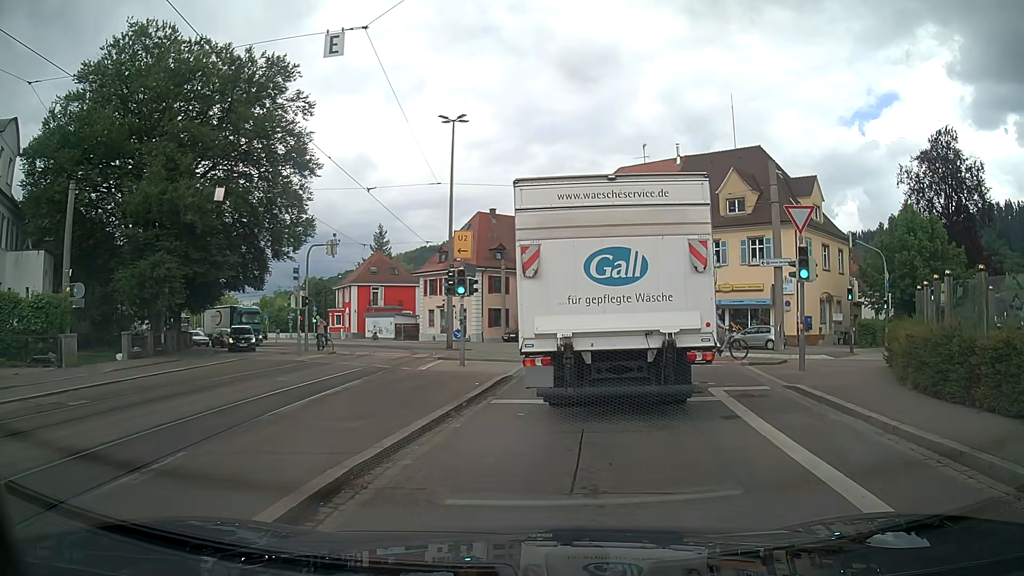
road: tertiary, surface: asphalt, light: Day
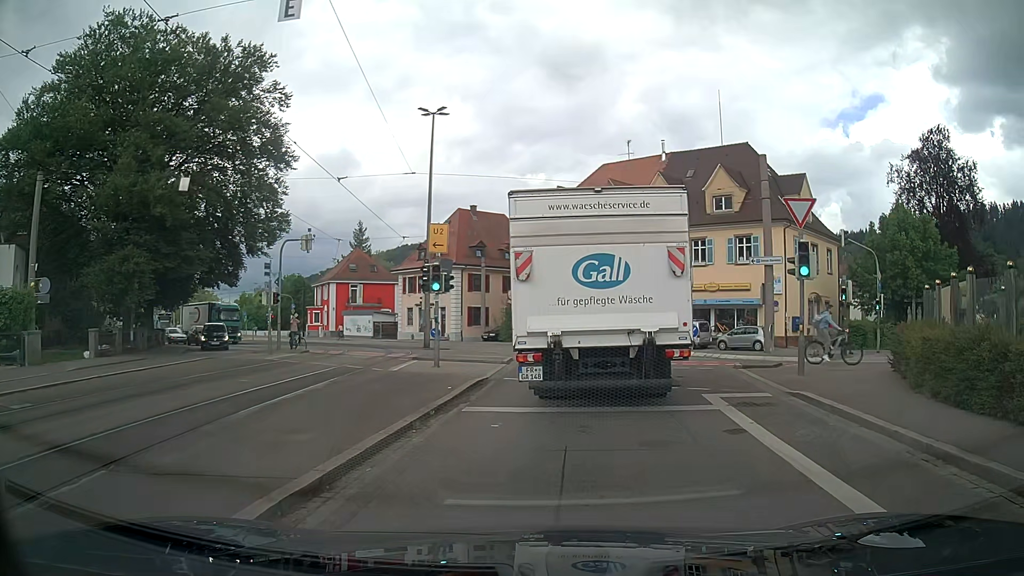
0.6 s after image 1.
(0.0, +1.3) m; 0°
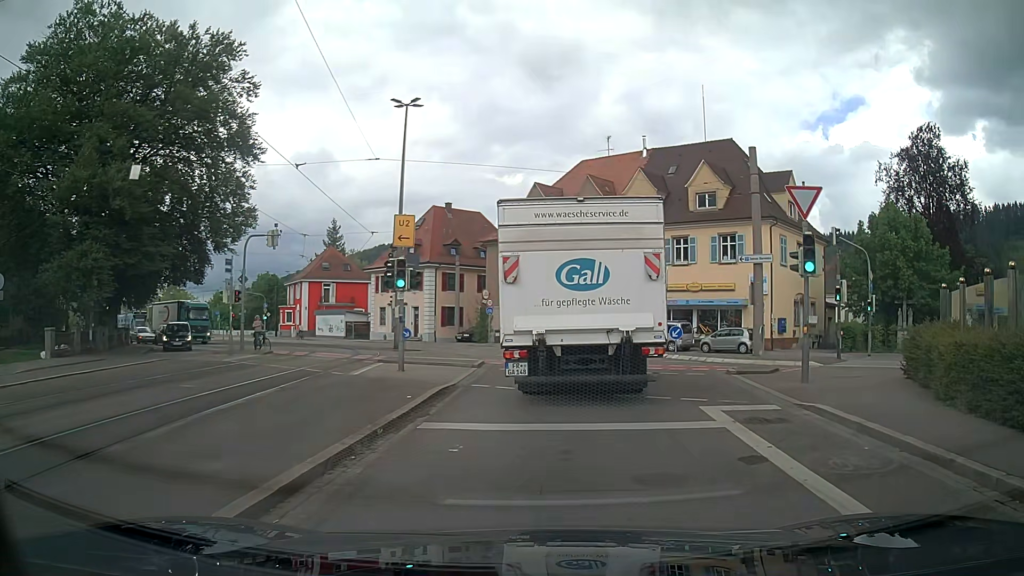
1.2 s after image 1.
(0.0, +1.8) m; +1°
